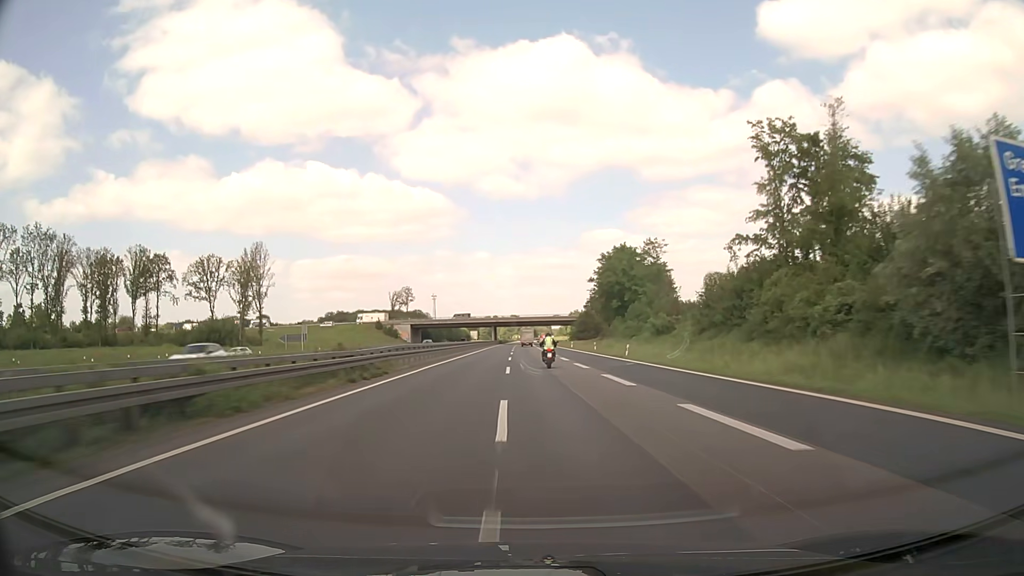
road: motorway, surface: asphalt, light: Day
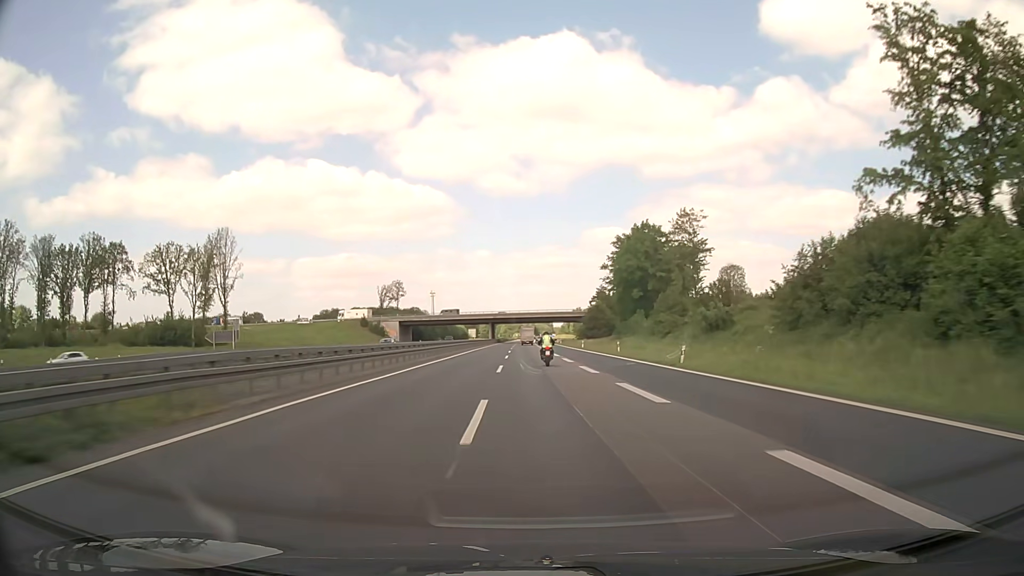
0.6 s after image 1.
(0.0, +18.3) m; 0°
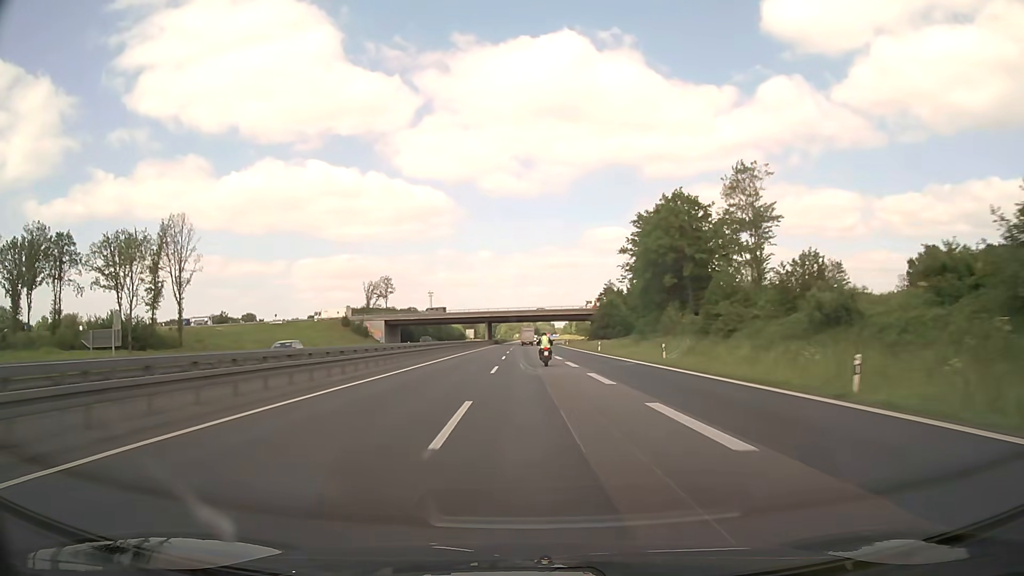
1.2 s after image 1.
(0.0, +18.2) m; 0°
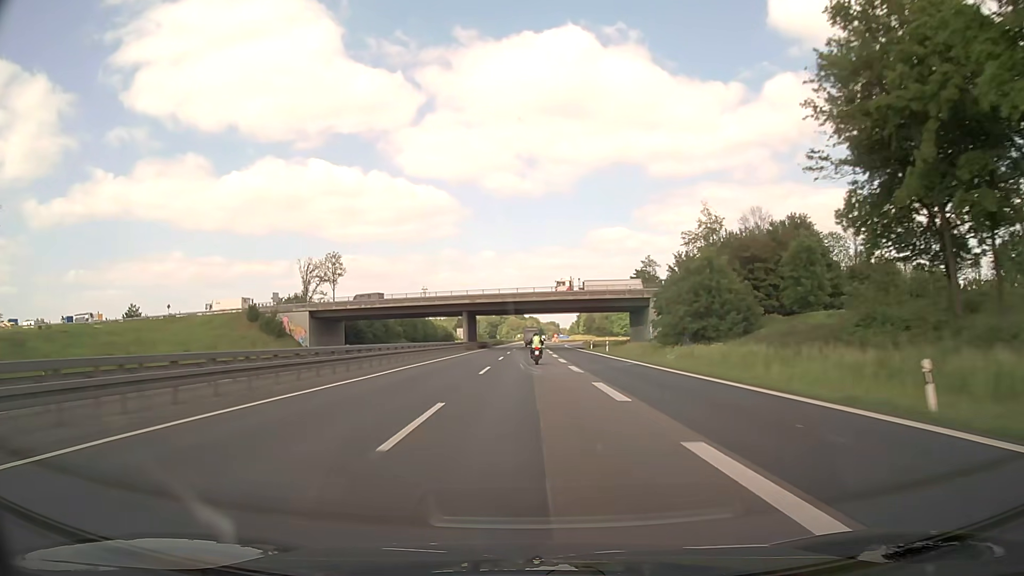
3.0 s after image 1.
(-0.2, +54.3) m; 0°
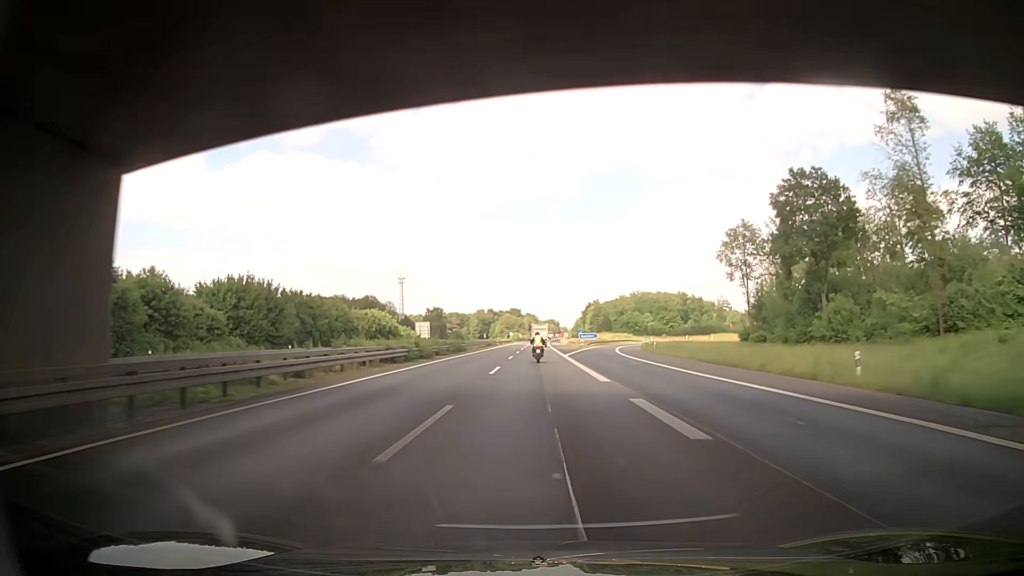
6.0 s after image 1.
(+0.1, +90.7) m; 0°
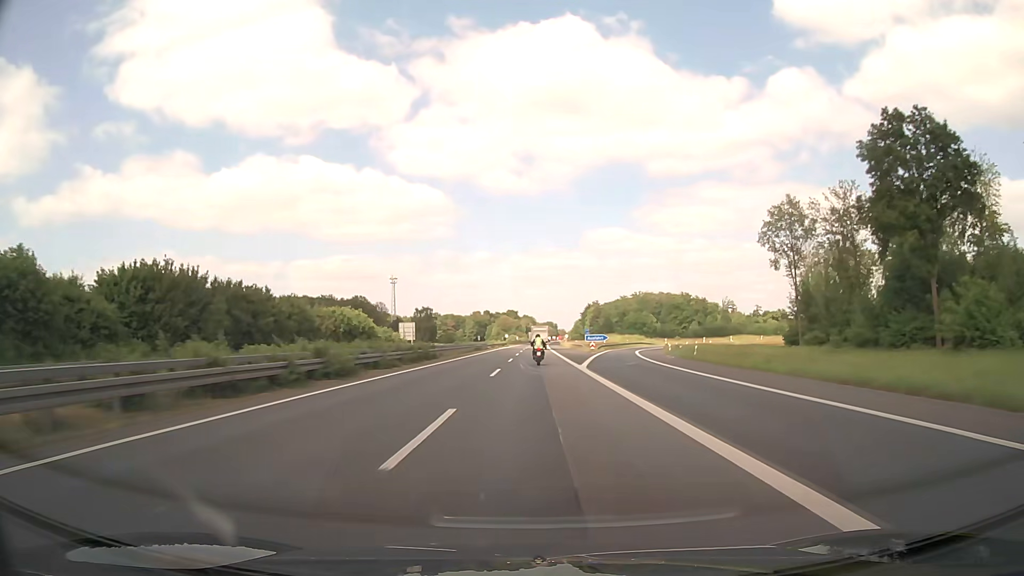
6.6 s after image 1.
(-0.2, +18.4) m; 0°
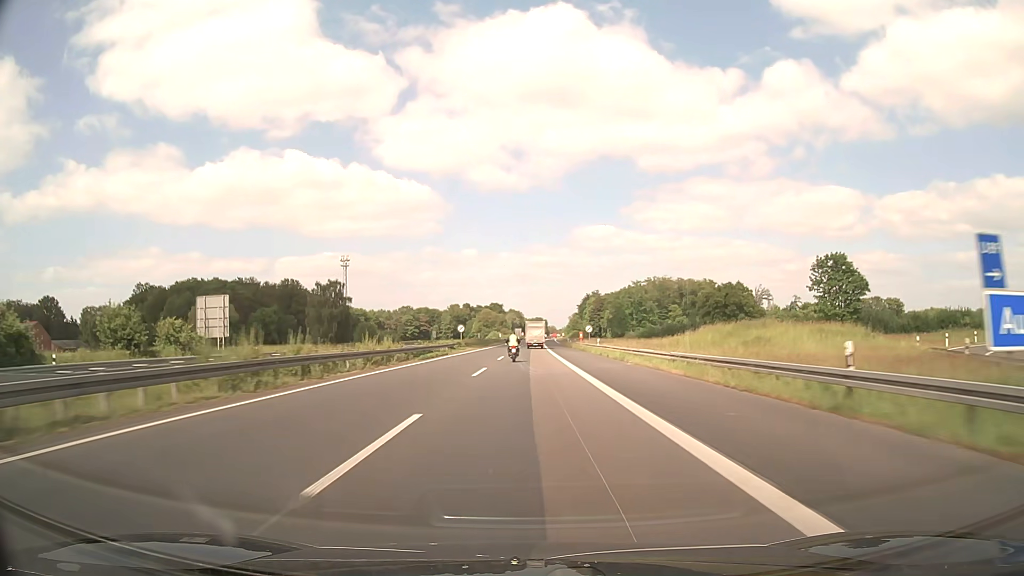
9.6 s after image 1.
(+1.9, +91.2) m; +2°
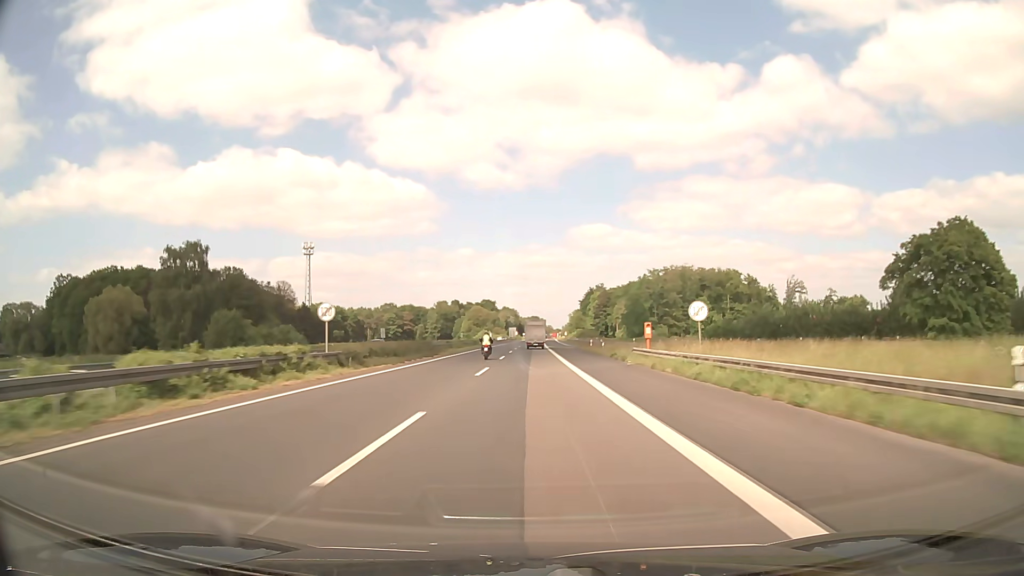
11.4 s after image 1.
(+0.1, +53.4) m; 0°
